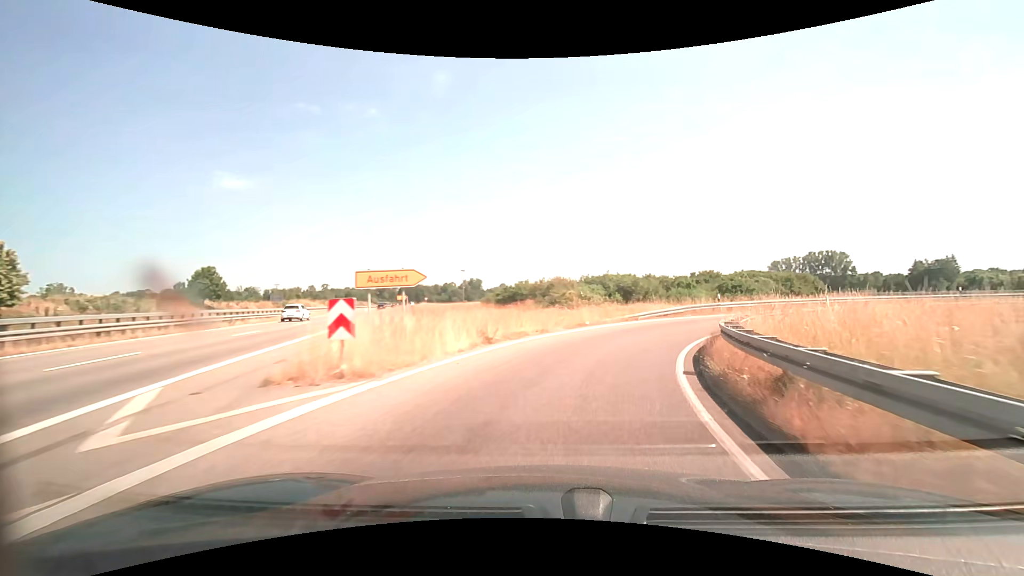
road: trunk_link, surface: asphalt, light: Day
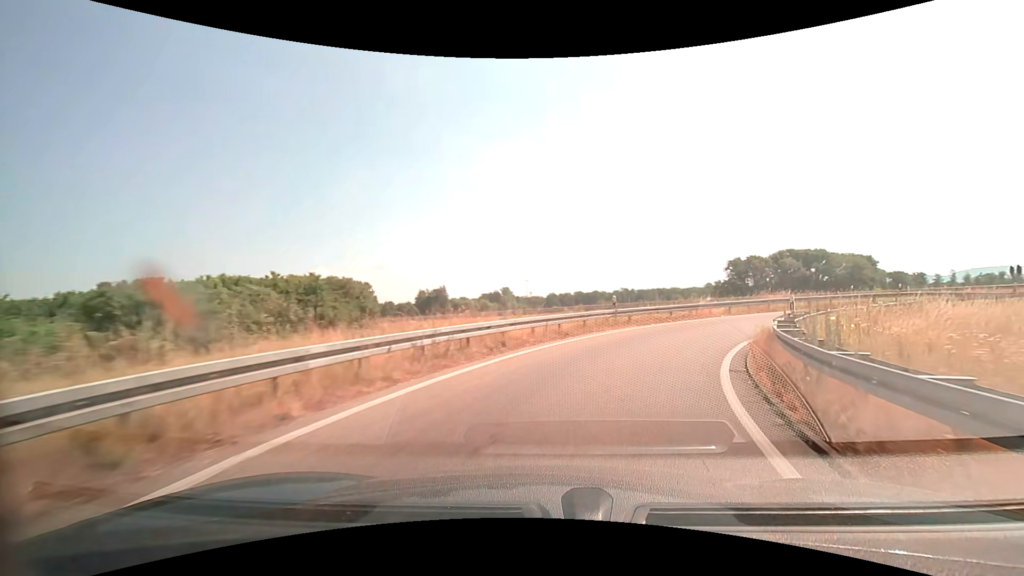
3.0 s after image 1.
(+13.9, +31.8) m; +50°
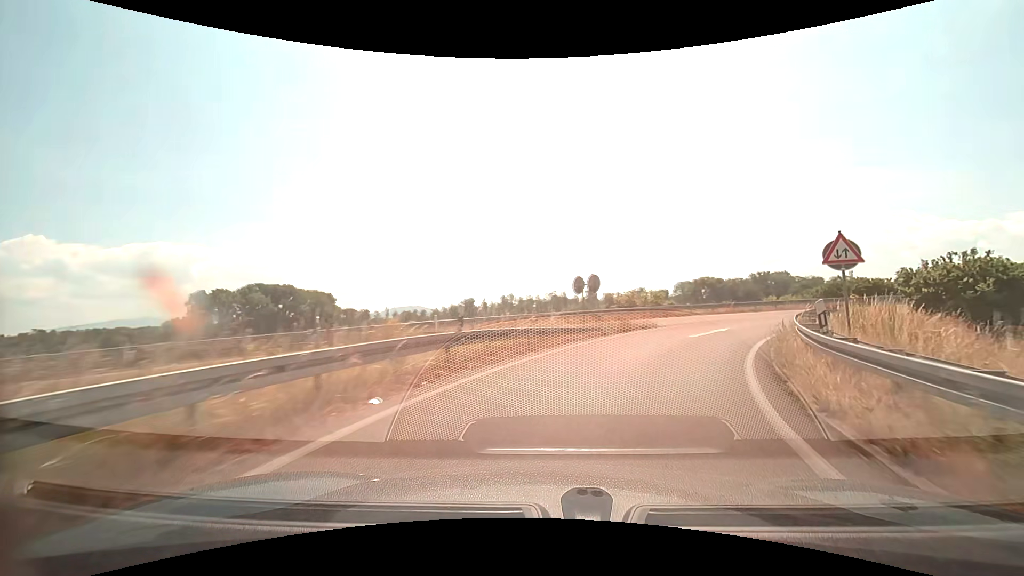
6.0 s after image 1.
(+16.4, +30.9) m; +56°
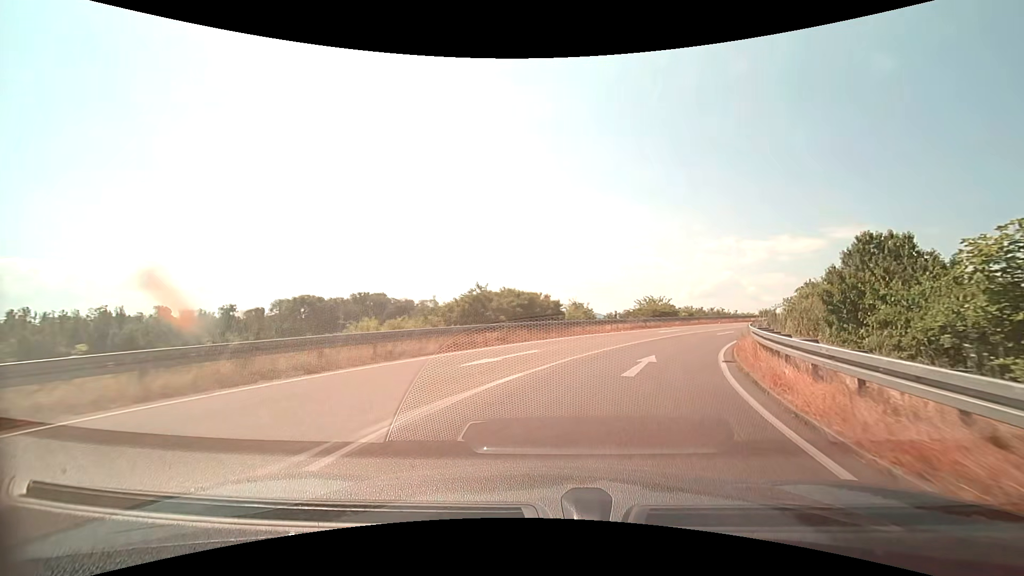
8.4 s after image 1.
(+10.1, +25.6) m; +43°
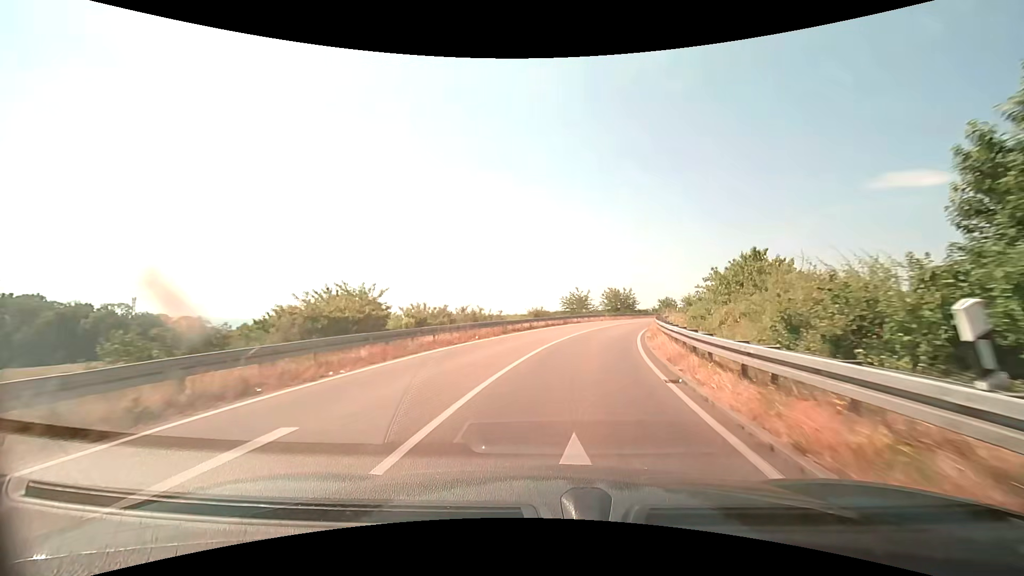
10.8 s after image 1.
(+8.5, +27.7) m; +28°
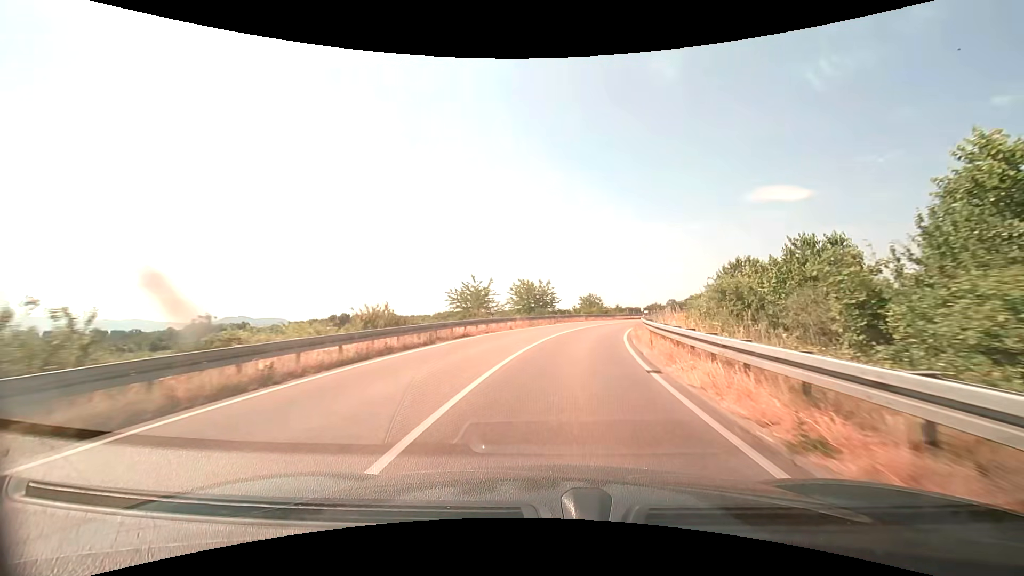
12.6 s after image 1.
(+2.3, +23.6) m; +11°
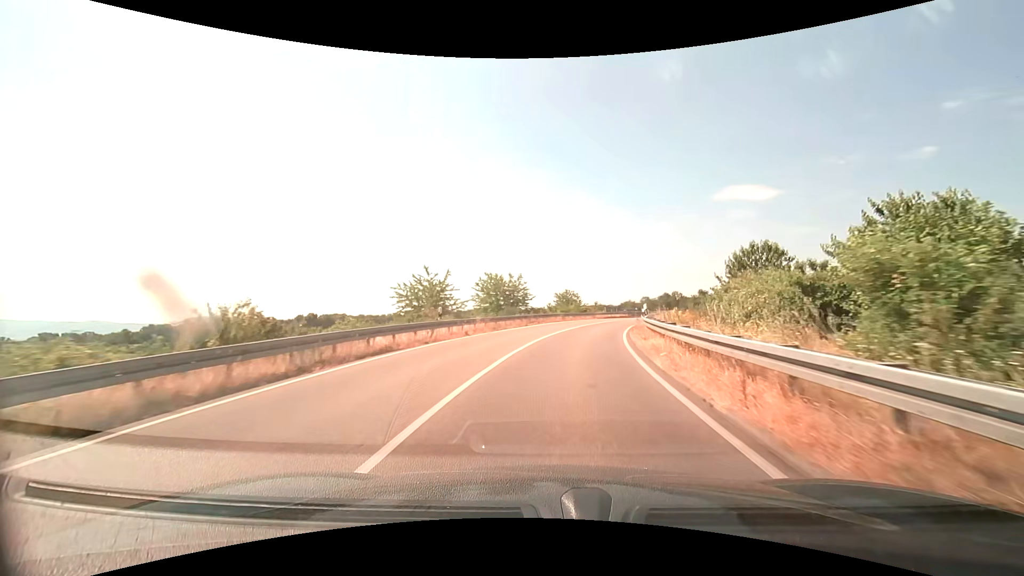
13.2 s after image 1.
(+0.2, +7.9) m; +3°
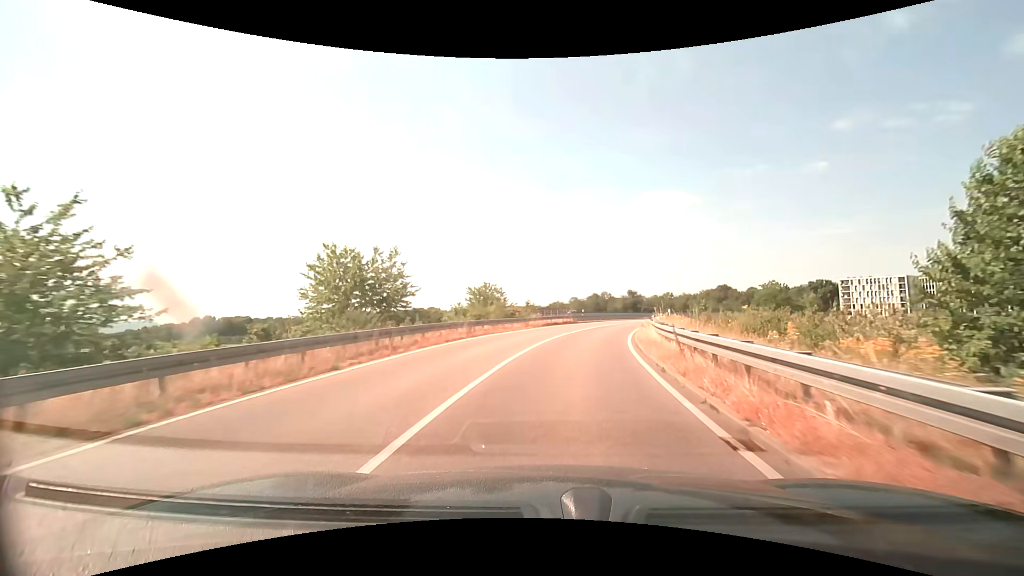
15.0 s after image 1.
(+1.6, +22.6) m; +8°
(0, +10) (+1, +20) (+3, +30) (+6, +39) (+9, +49) (+12, +58) (+16, +67) (+21, +76) (+26, +85) (+32, +93) m
